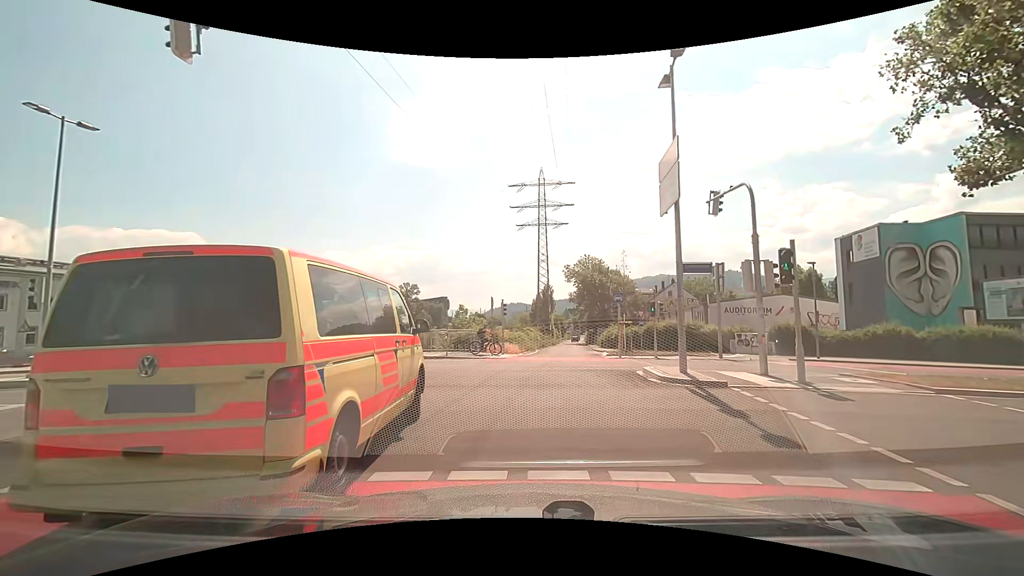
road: trunk_link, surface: asphalt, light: Day
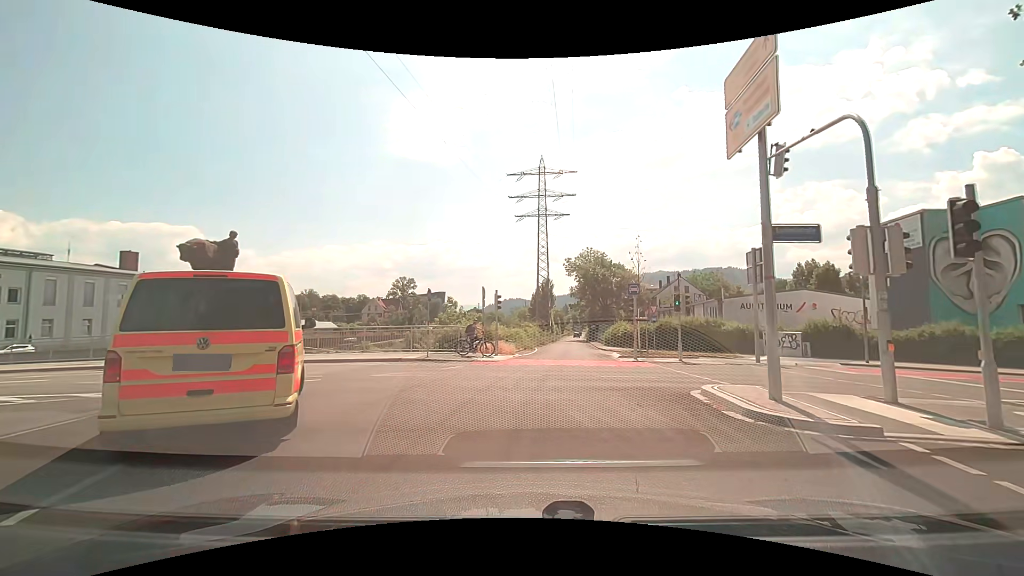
(0.0, +4.8) m; 0°
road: secondary_link
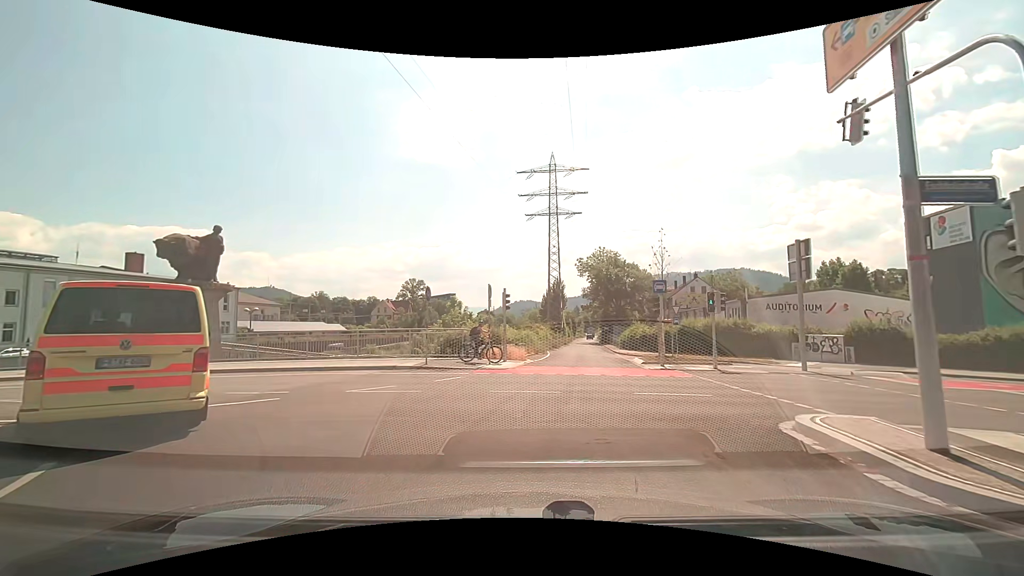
(0.0, +2.7) m; -1°
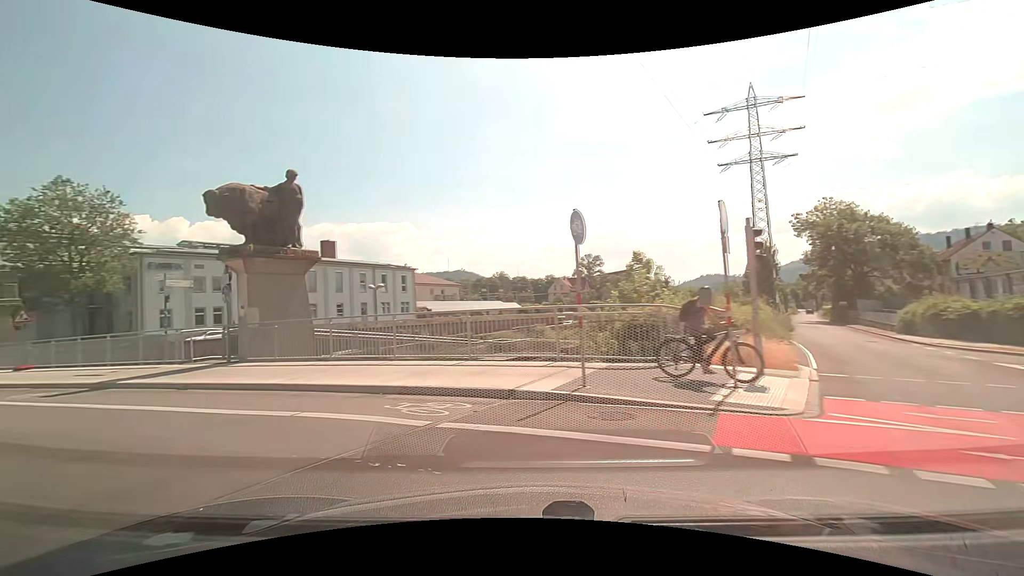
(-1.1, +11.2) m; -21°
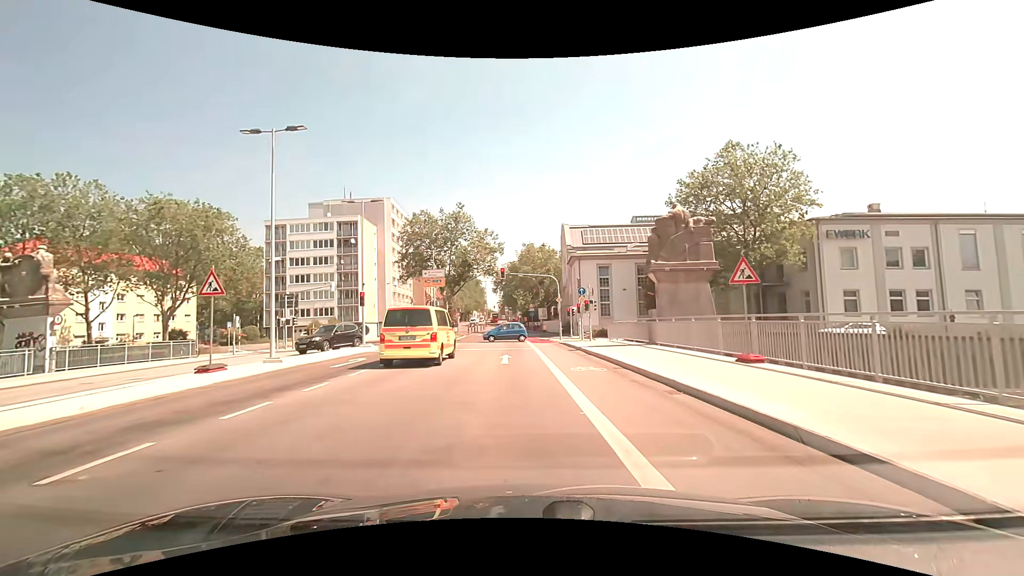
(-12.0, +12.3) m; -64°
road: secondary
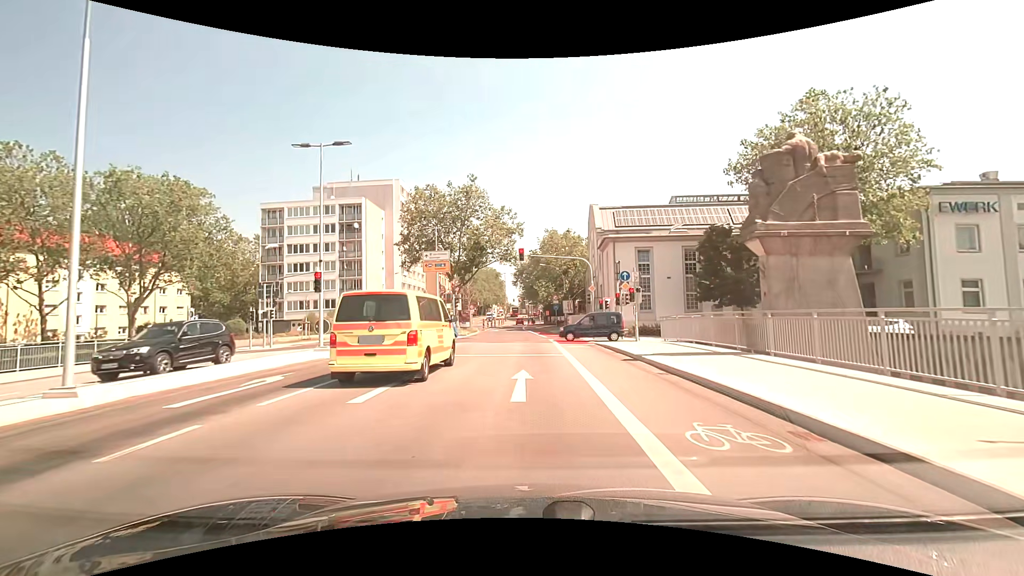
(-0.2, +8.8) m; -3°
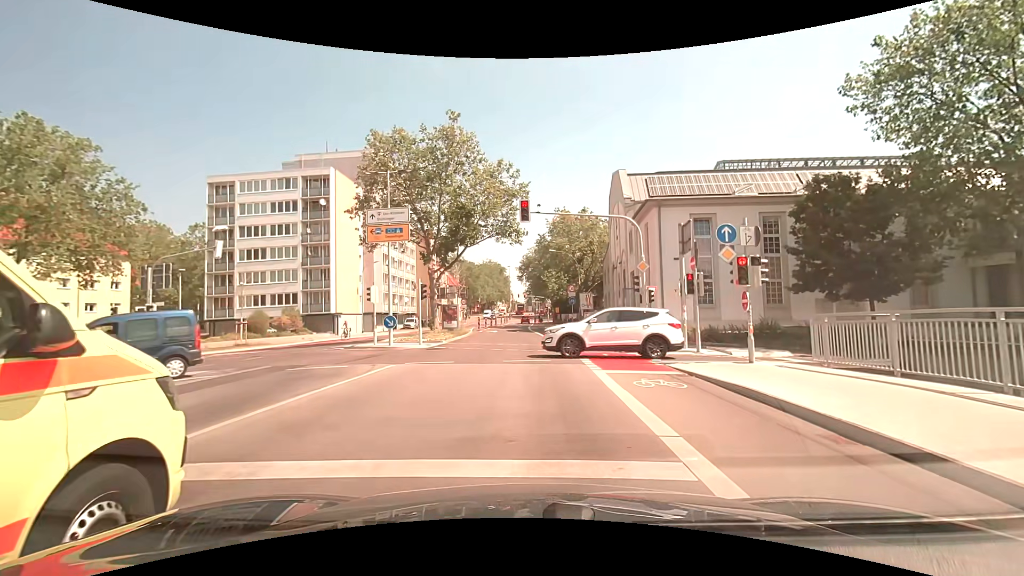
(0.0, +13.3) m; 0°
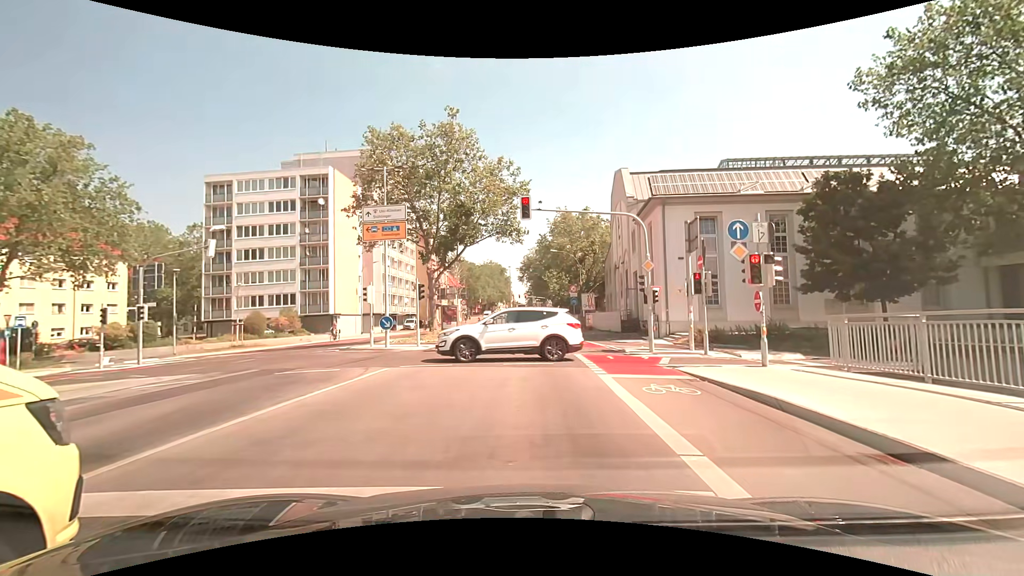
(0.0, +0.6) m; -1°
